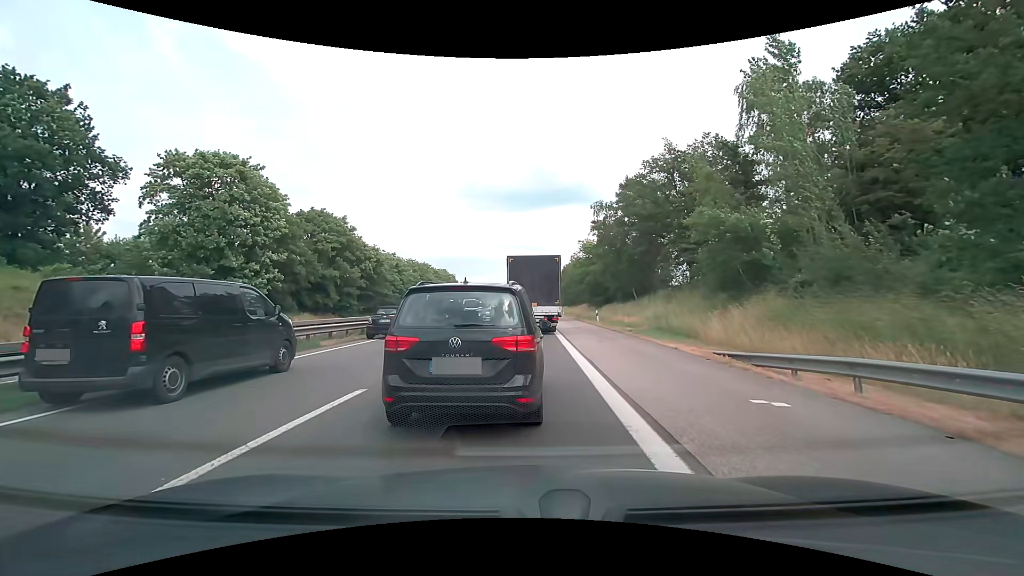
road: motorway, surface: asphalt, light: Day
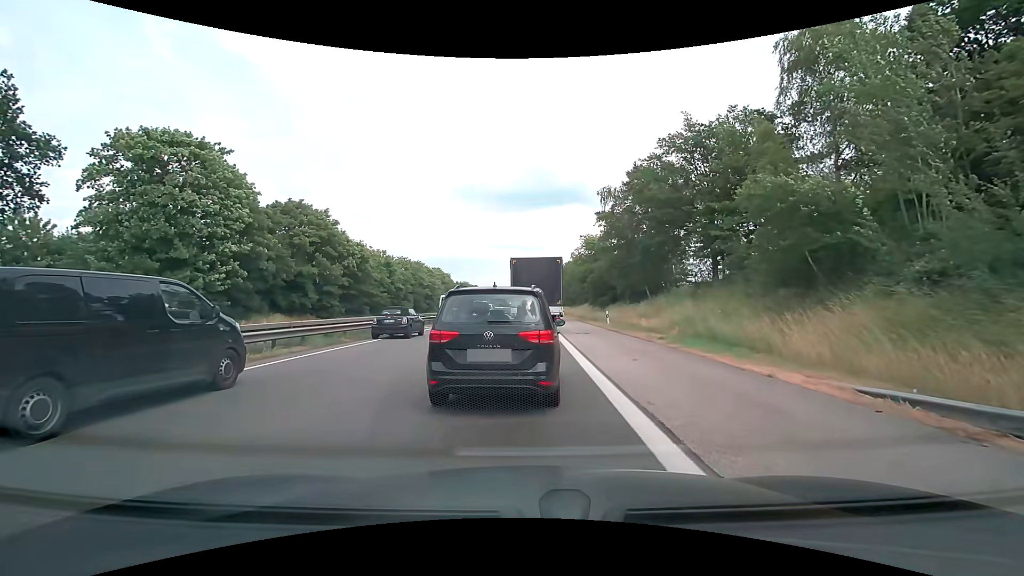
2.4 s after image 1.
(-0.2, +6.4) m; -2°
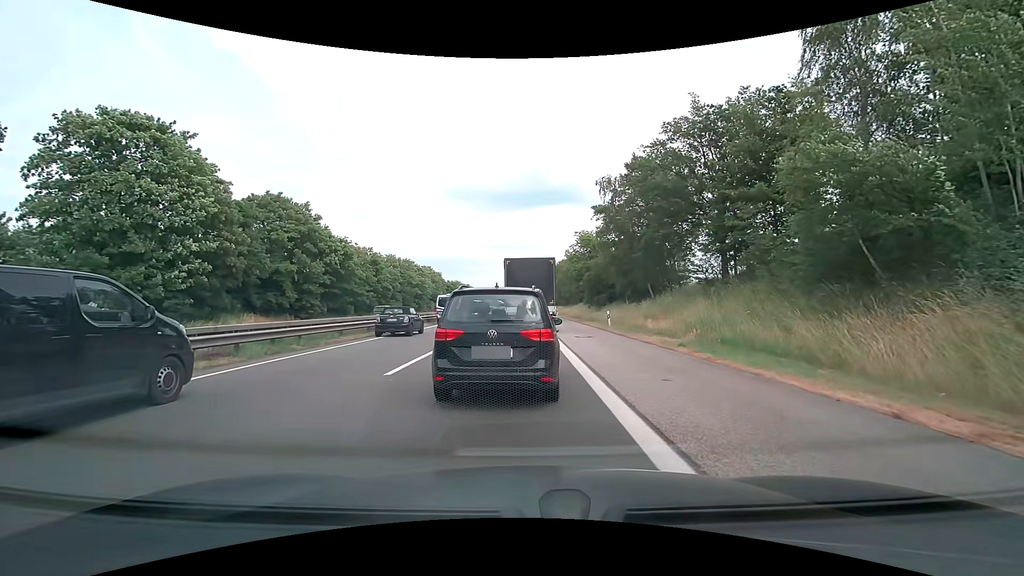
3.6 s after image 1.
(+0.1, +3.6) m; +1°
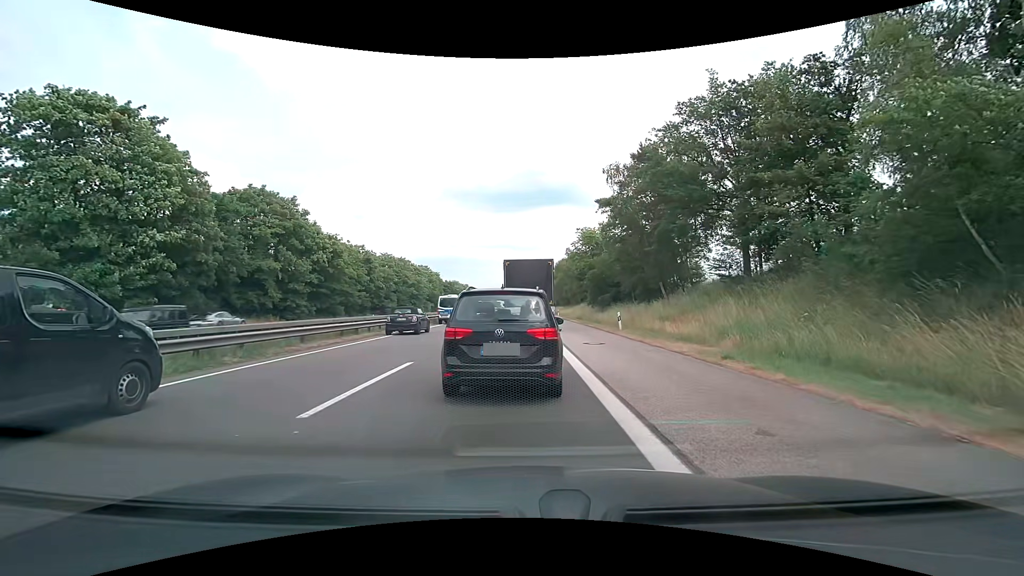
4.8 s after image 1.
(0.0, +3.8) m; +1°
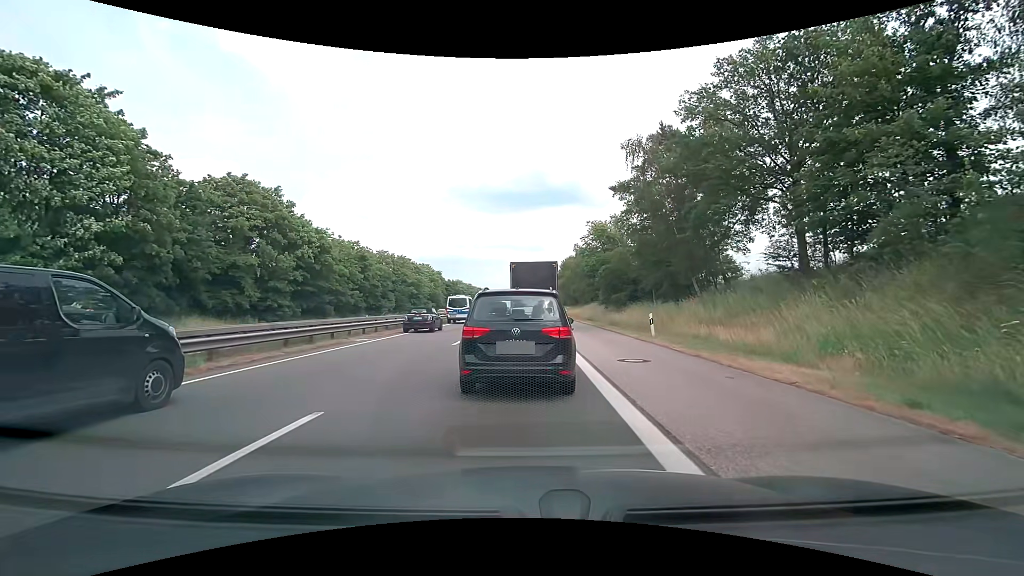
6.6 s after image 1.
(-0.1, +5.8) m; -1°
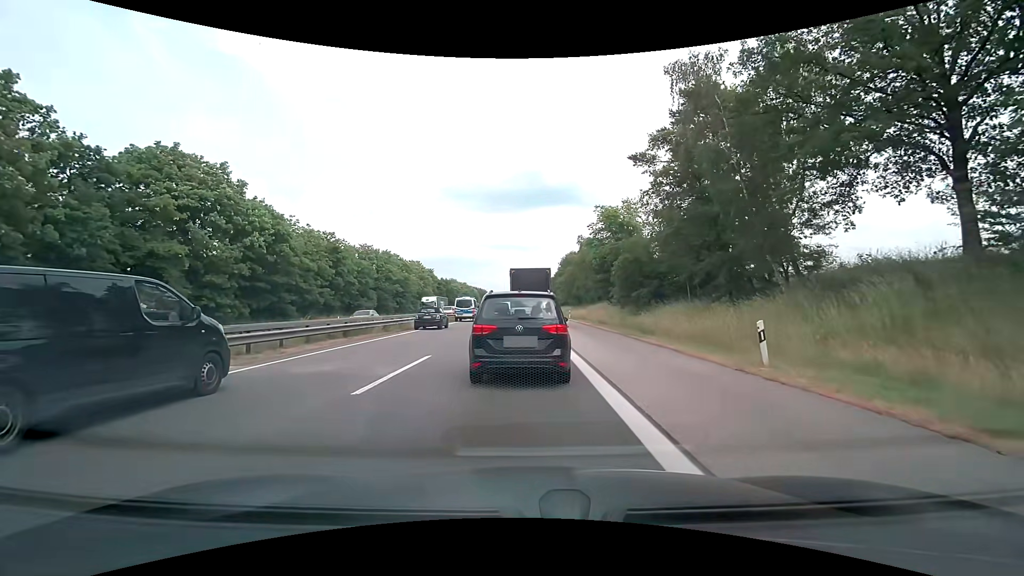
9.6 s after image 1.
(-0.1, +10.2) m; 0°
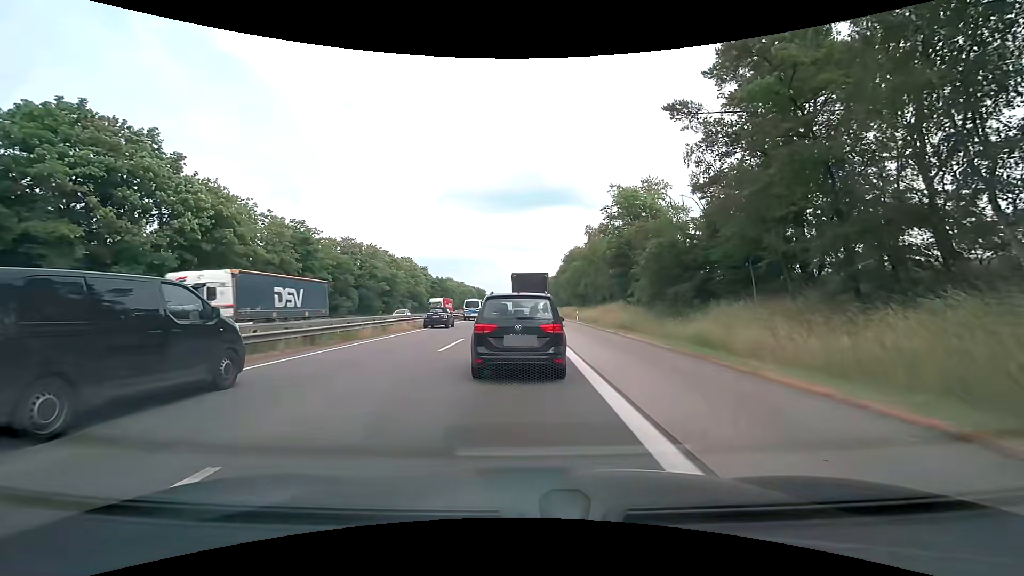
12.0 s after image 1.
(0.0, +9.8) m; -1°
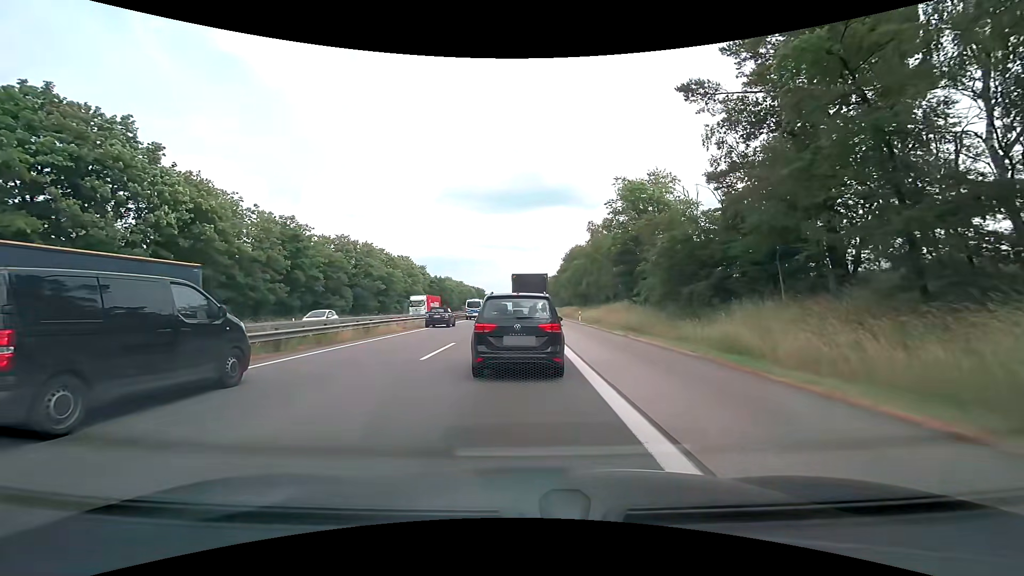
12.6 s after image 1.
(0.0, +2.6) m; +2°
(0, +10) (0, +20) (0, +30) (-1, +40) (-1, +50) (-1, +60) (-1, +70) (-1, +80) (-1, +90) (-1, +100) m
